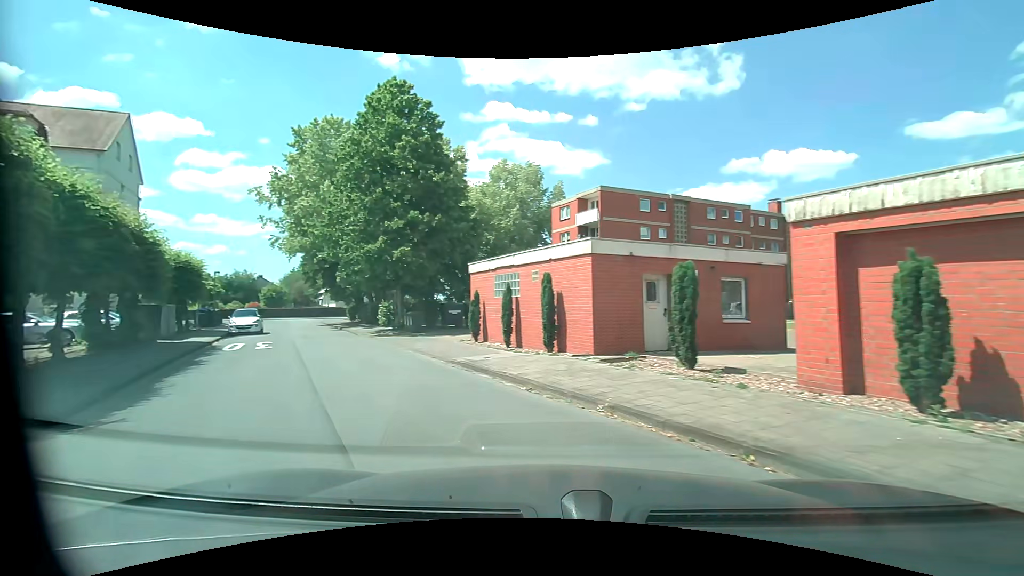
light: Day
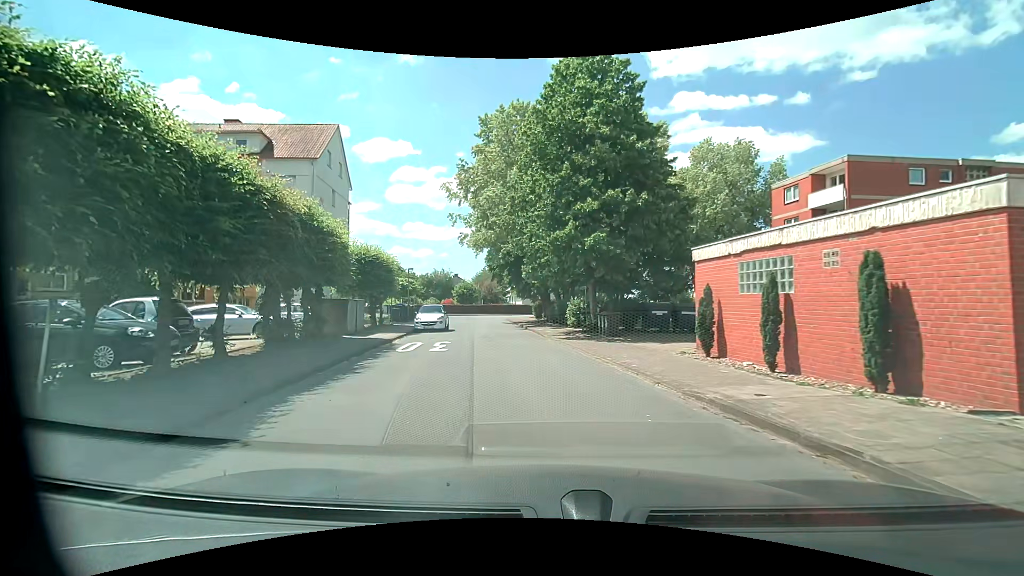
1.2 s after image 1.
(-1.1, +4.4) m; -22°
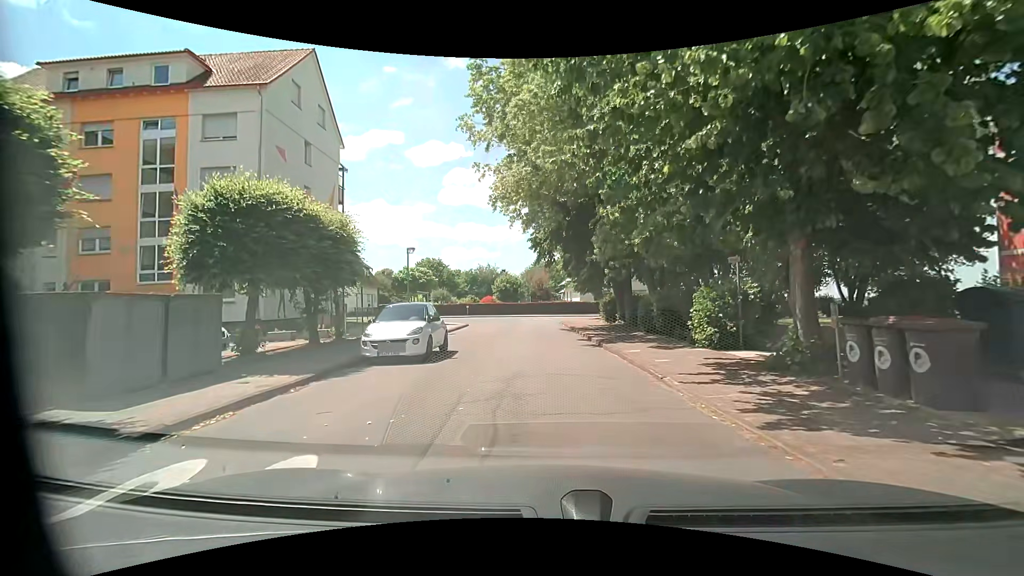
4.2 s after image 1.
(-1.2, +15.0) m; -7°
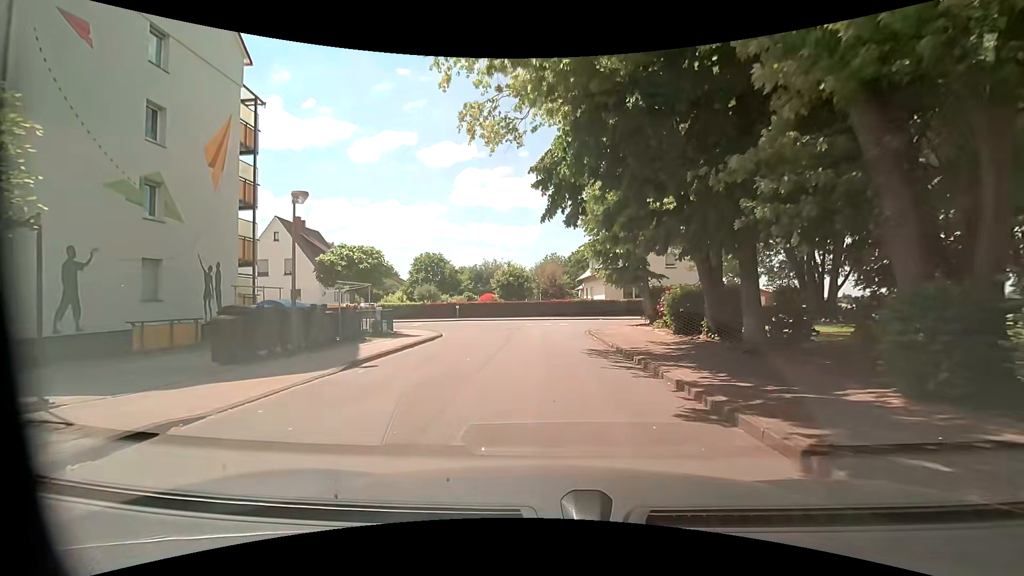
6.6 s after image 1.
(-0.2, +13.2) m; -1°
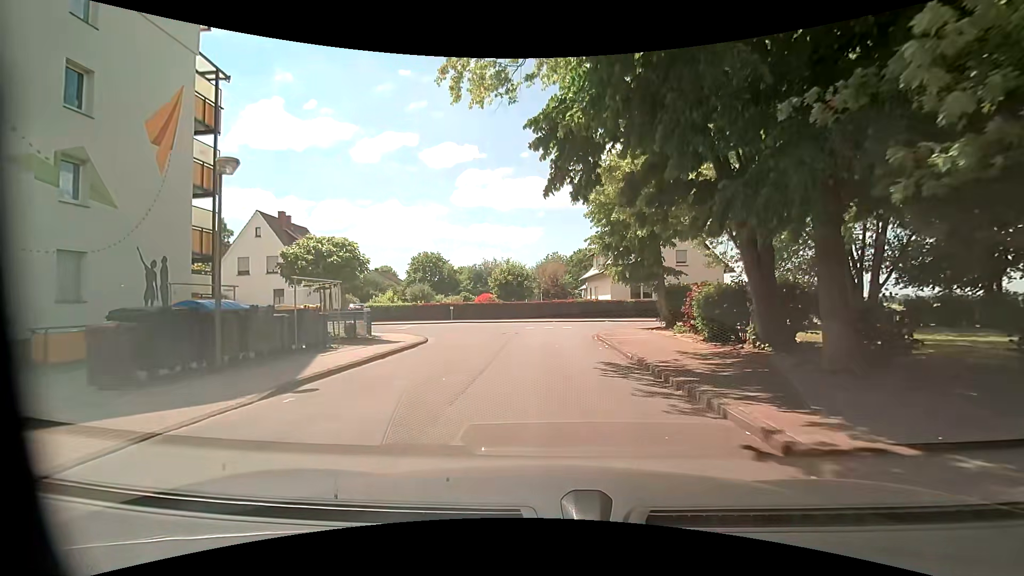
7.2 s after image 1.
(0.0, +3.2) m; -1°
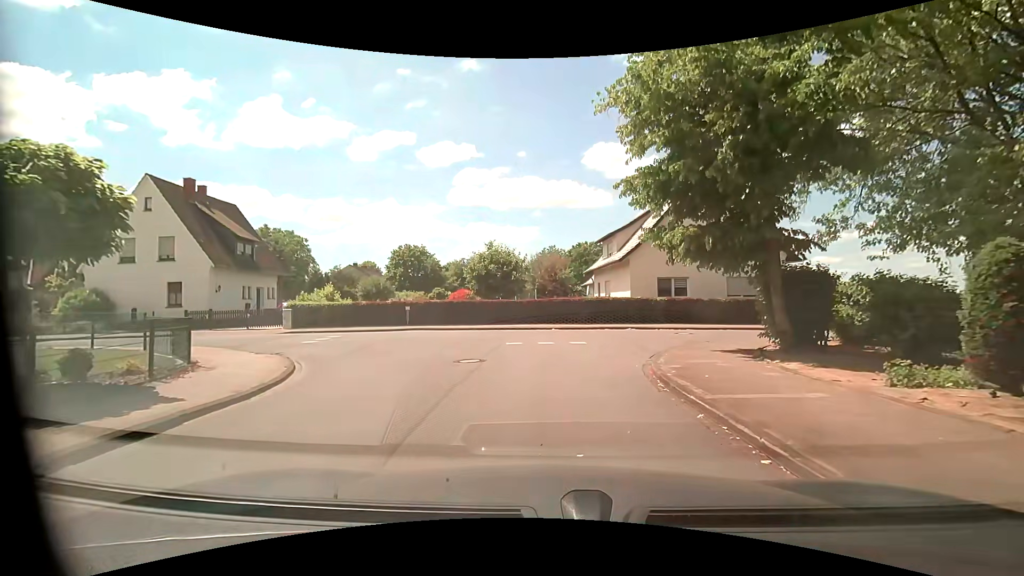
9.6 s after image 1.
(+0.1, +11.3) m; +1°
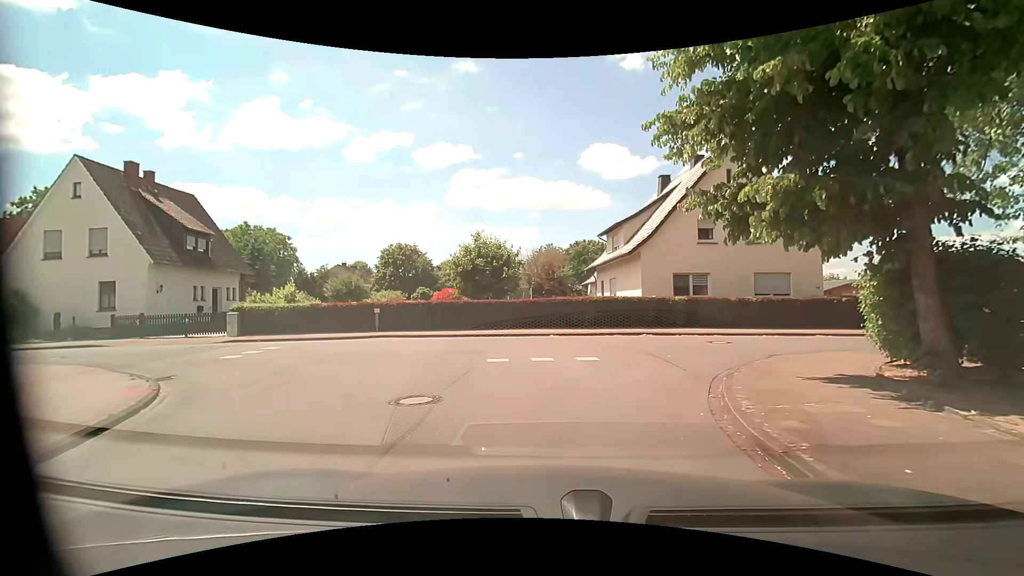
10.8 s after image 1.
(0.0, +4.4) m; 0°
